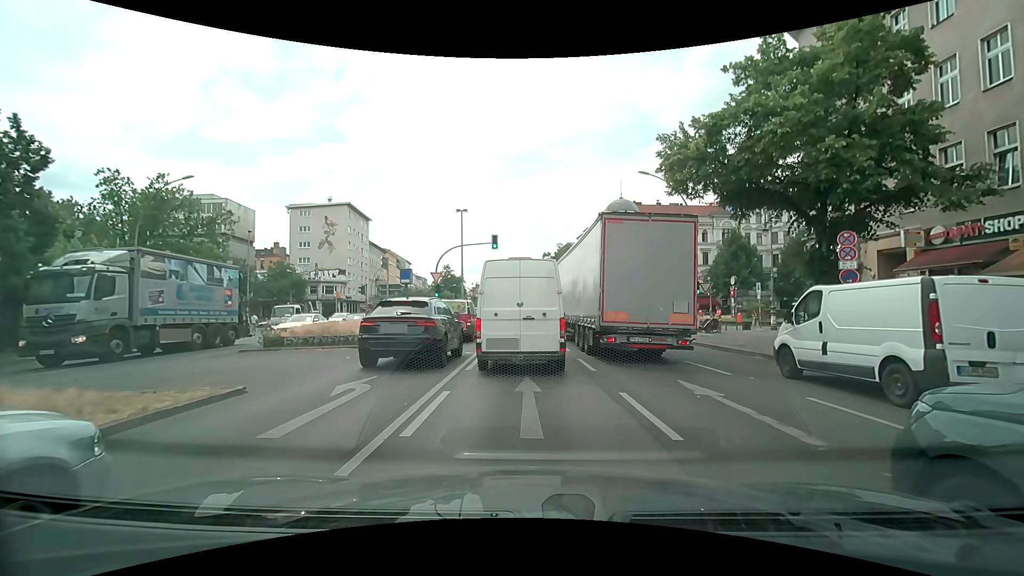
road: primary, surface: asphalt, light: Day
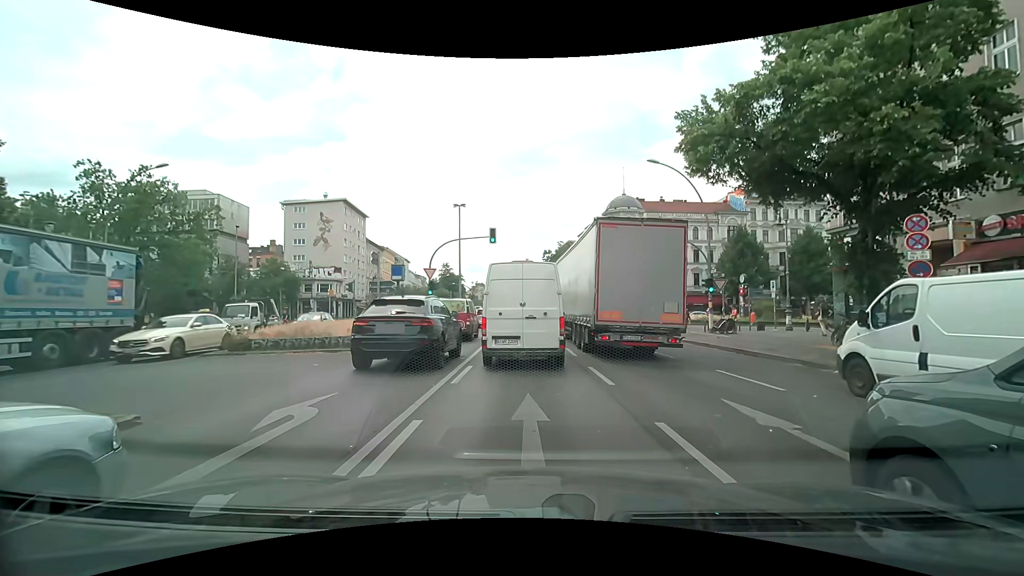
(0.0, +2.3) m; 0°
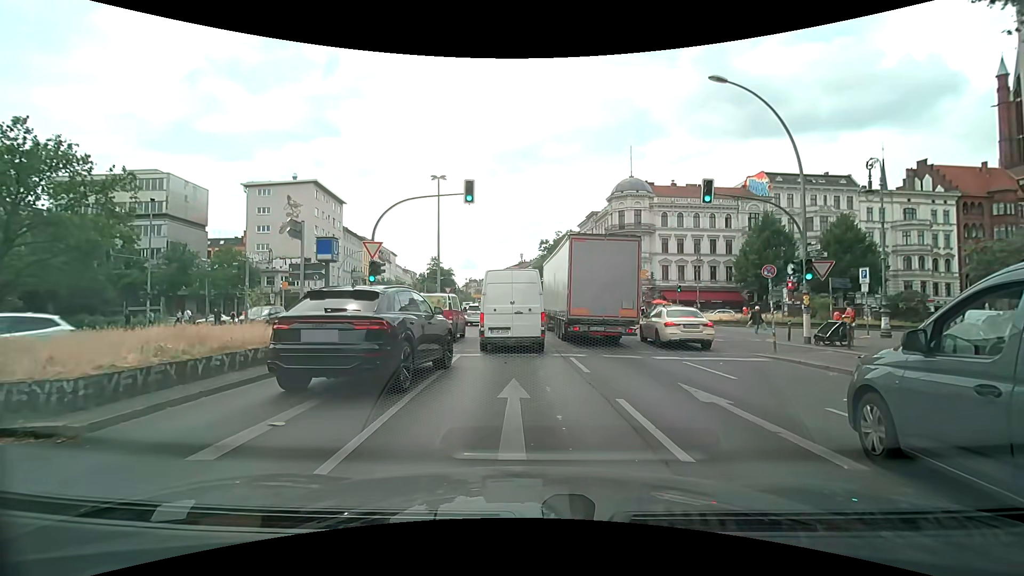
(0.0, +10.7) m; +1°
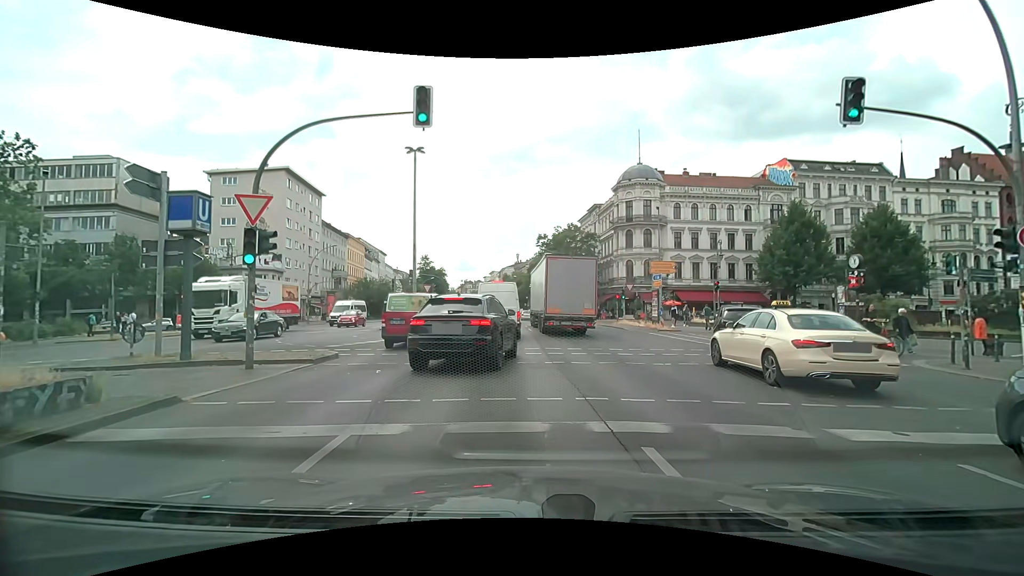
(0.0, +8.4) m; -1°
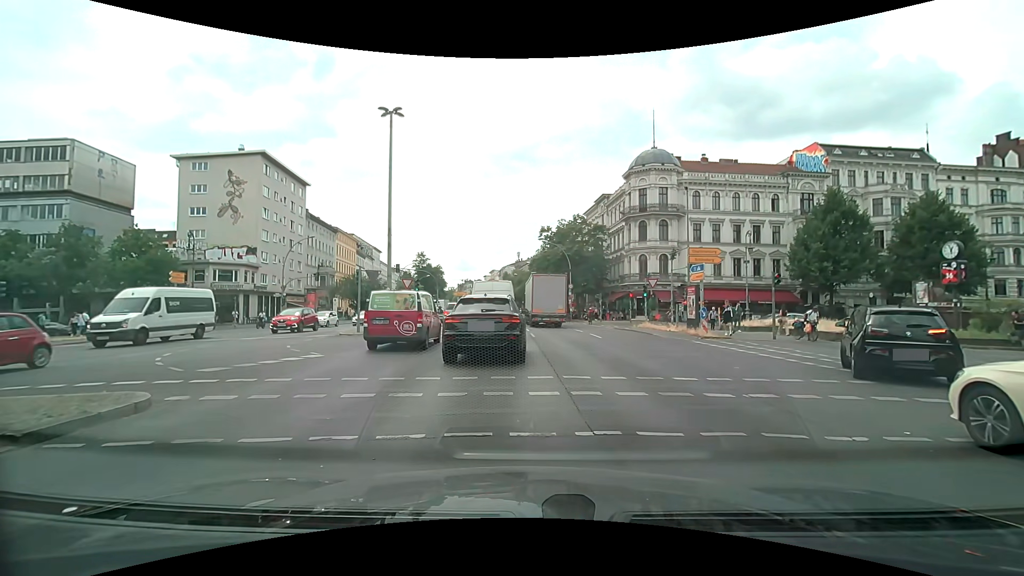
(+0.1, +7.2) m; +1°
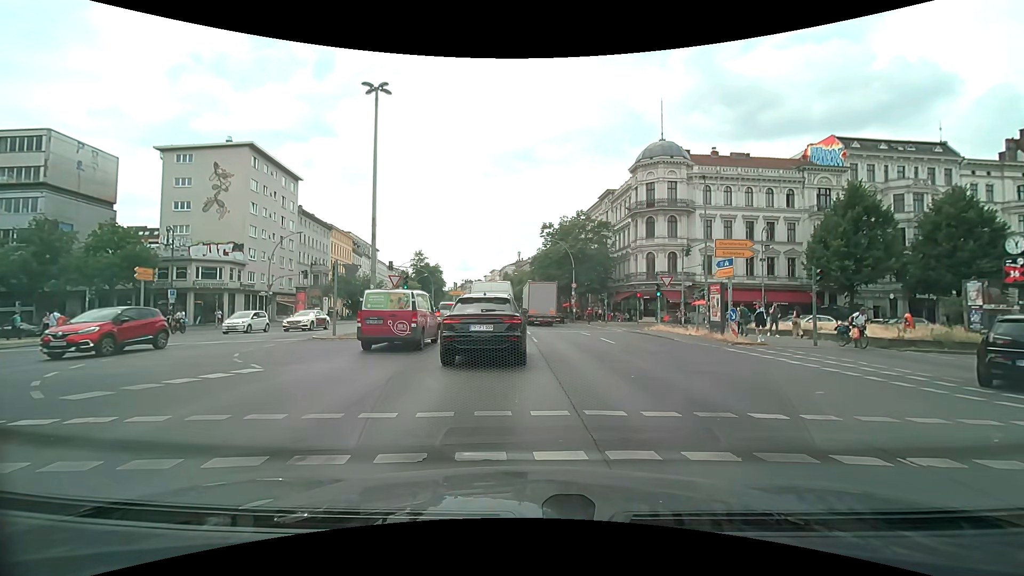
(0.0, +3.3) m; -2°
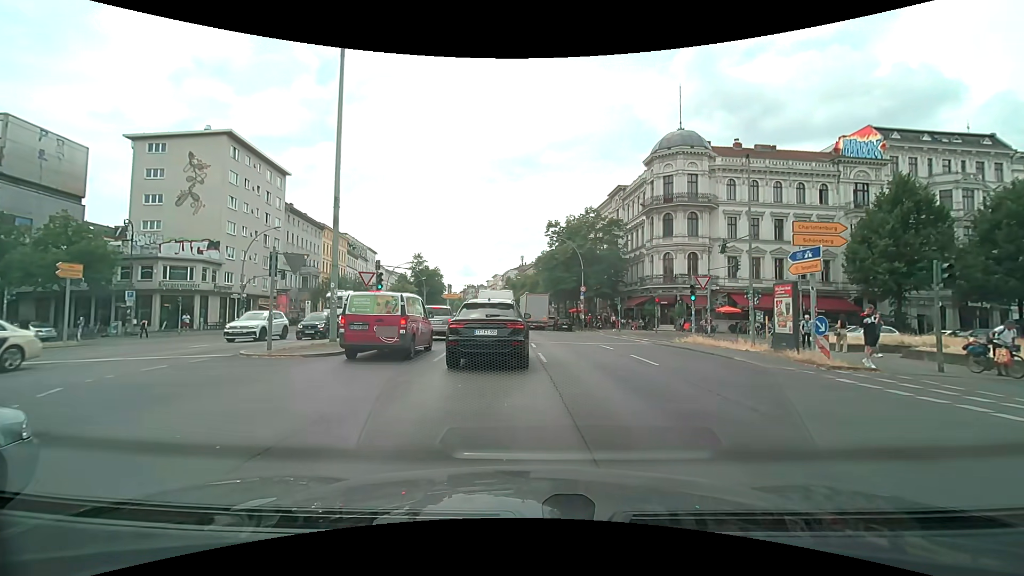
(+0.1, +6.2) m; +1°
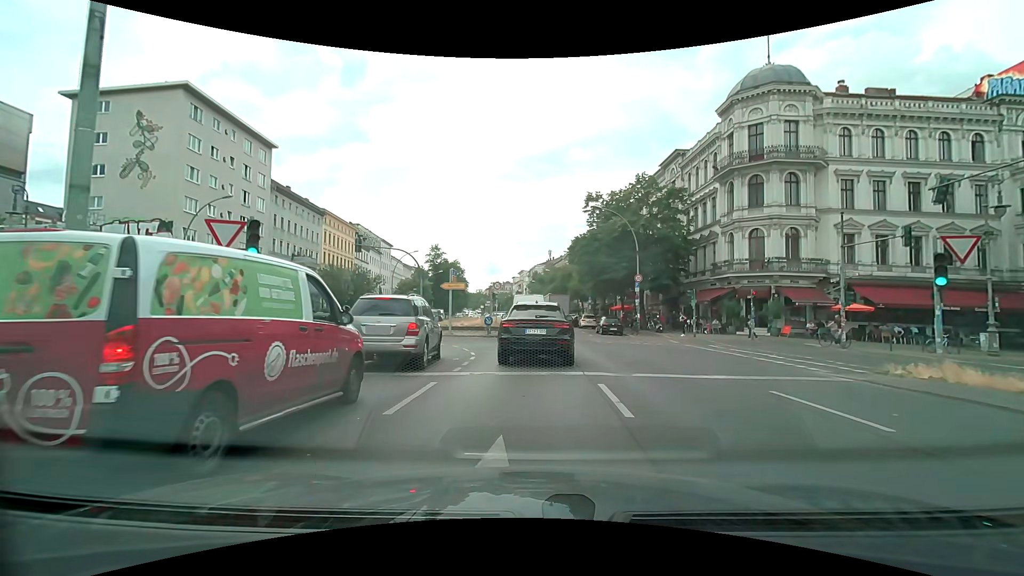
(-0.4, +13.7) m; -3°
